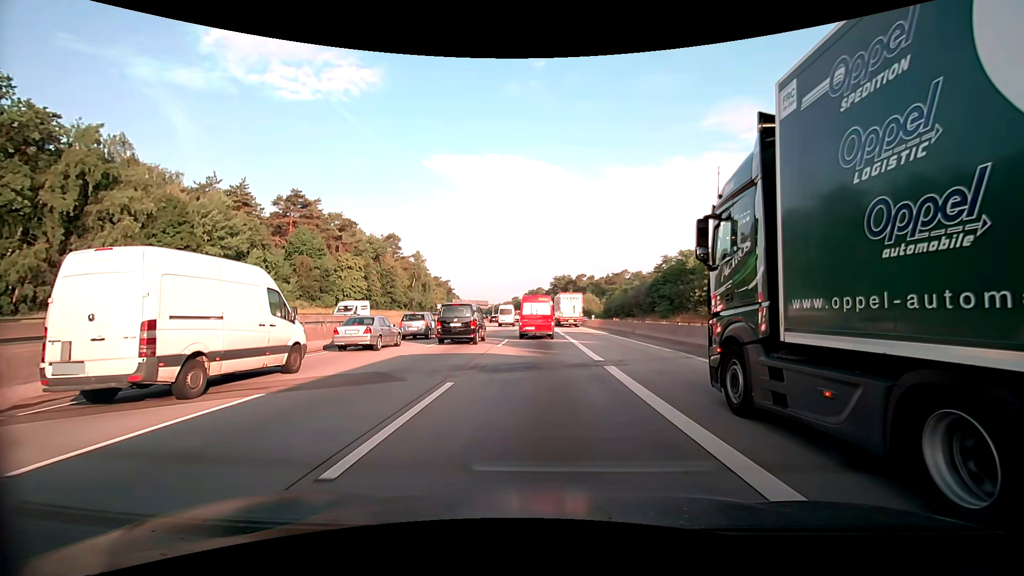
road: motorway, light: Day
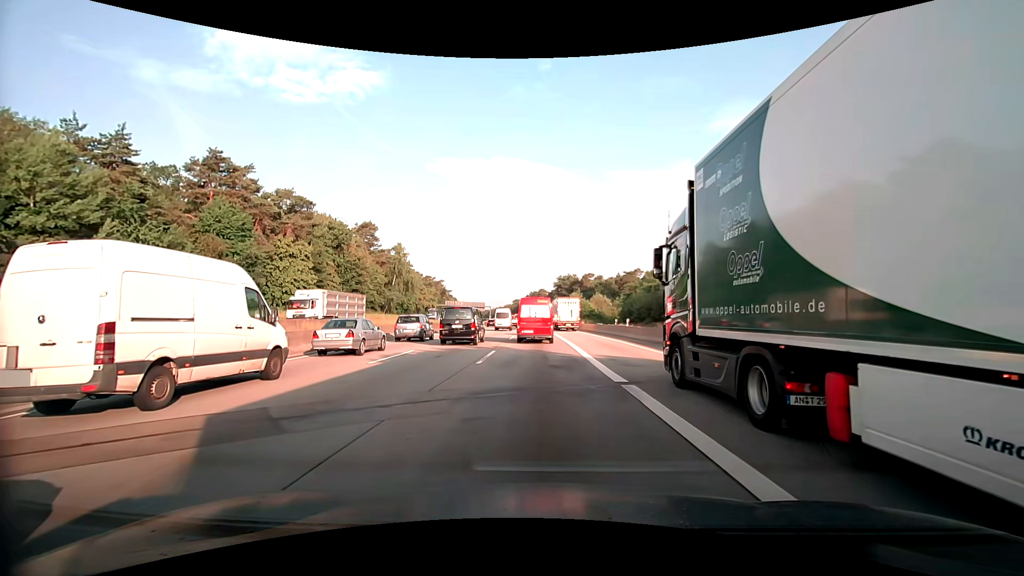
(-0.1, +24.9) m; -1°
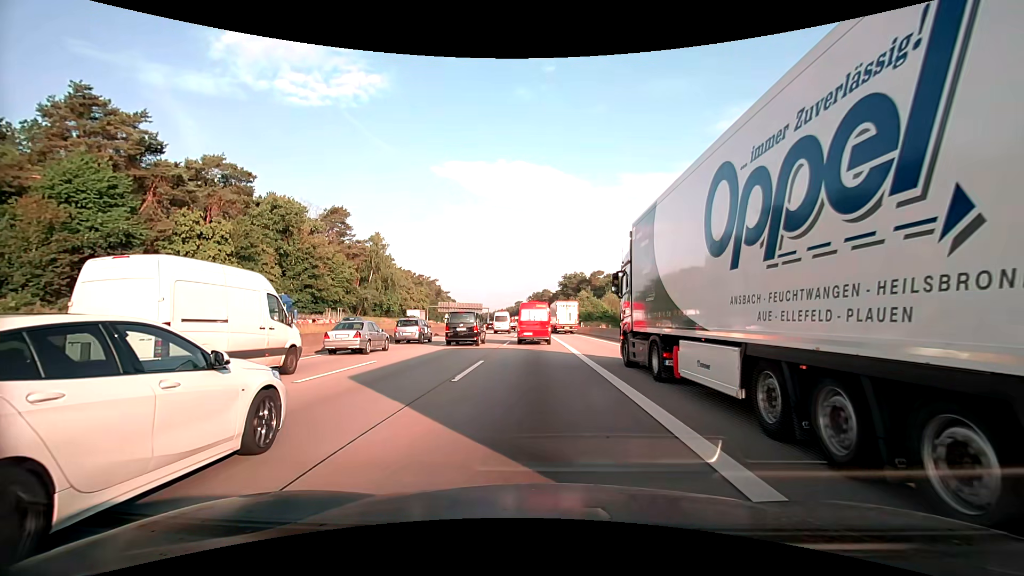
(0.0, +22.2) m; 0°
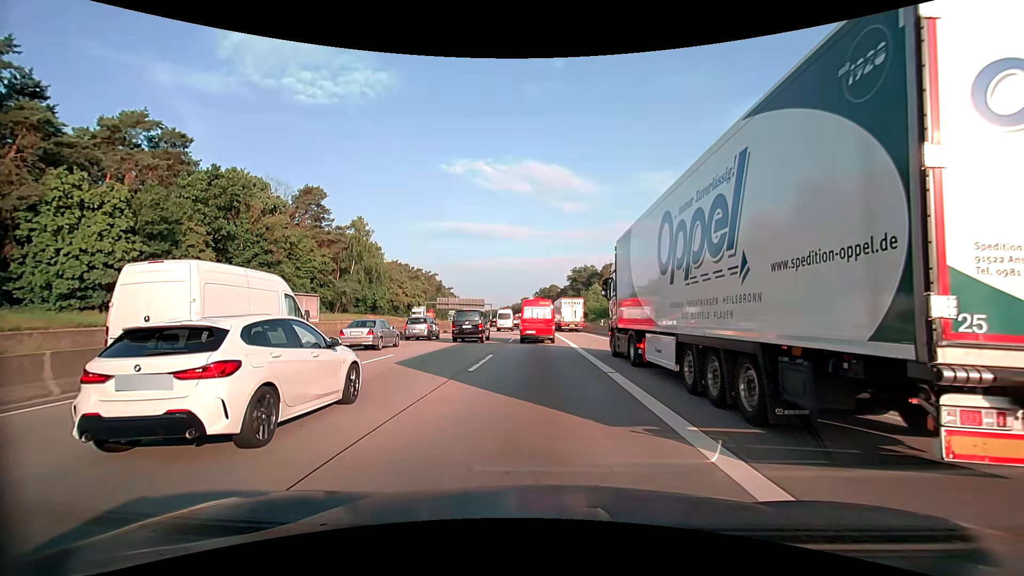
(-0.3, +16.1) m; -2°
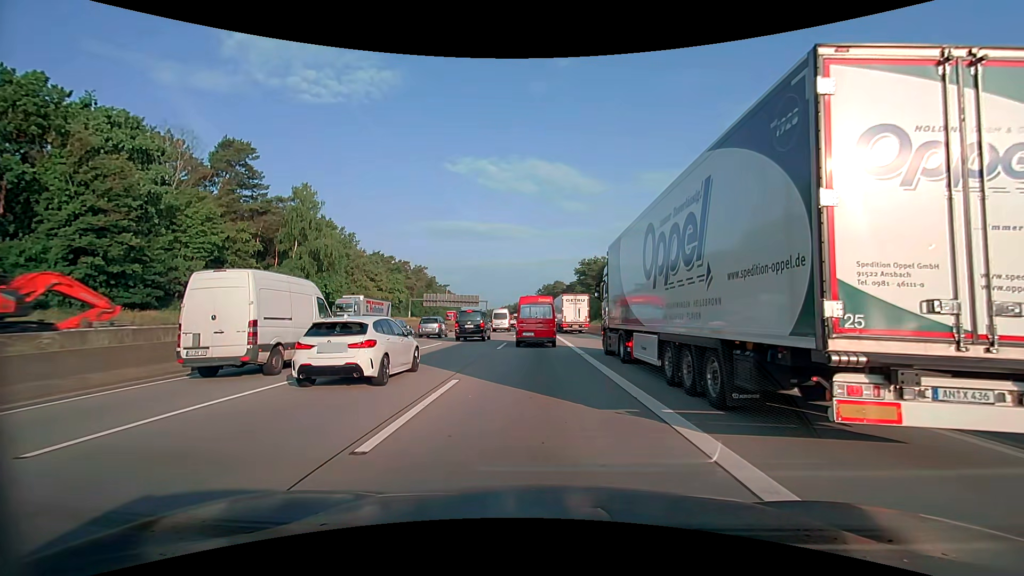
(0.0, +26.0) m; 0°
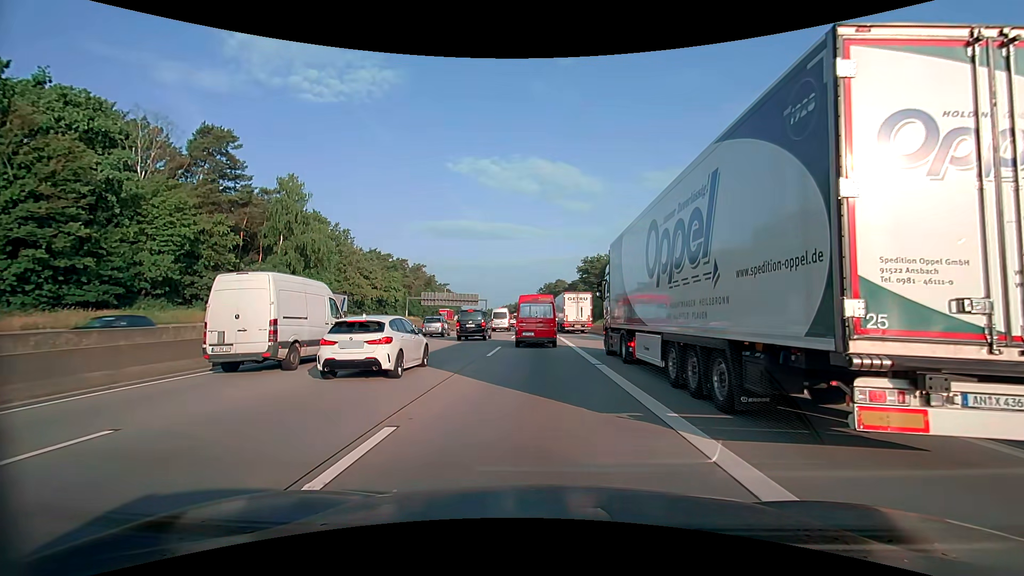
(0.0, +4.9) m; 0°
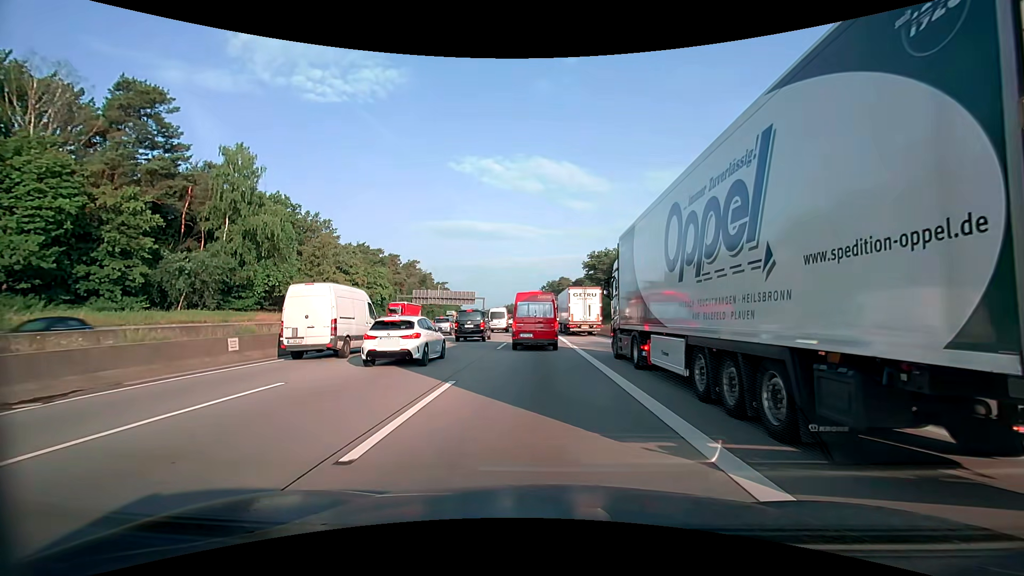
(-0.1, +13.5) m; 0°
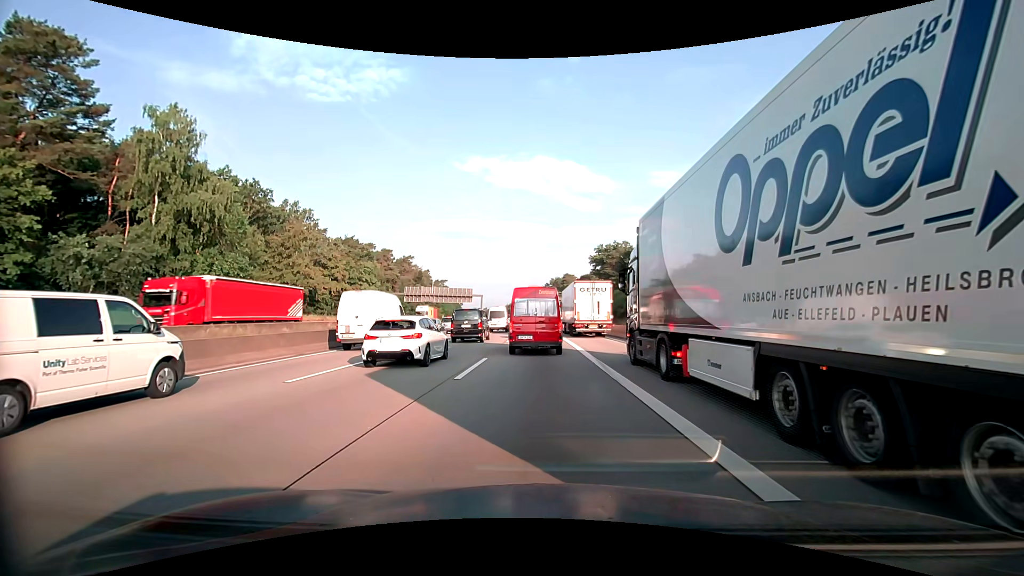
(-0.1, +11.8) m; -1°
(0, +10) (0, +20) (0, +30) (-1, +40) (-1, +50) (-1, +60) (-2, +70) (-2, +80) (-2, +90) (-3, +100) m
